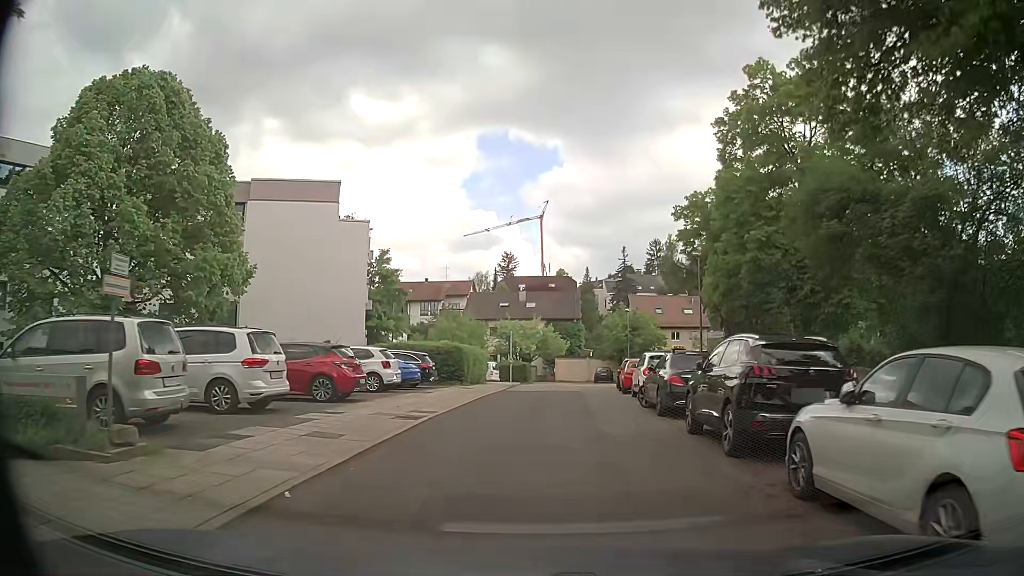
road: residential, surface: asphalt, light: Day
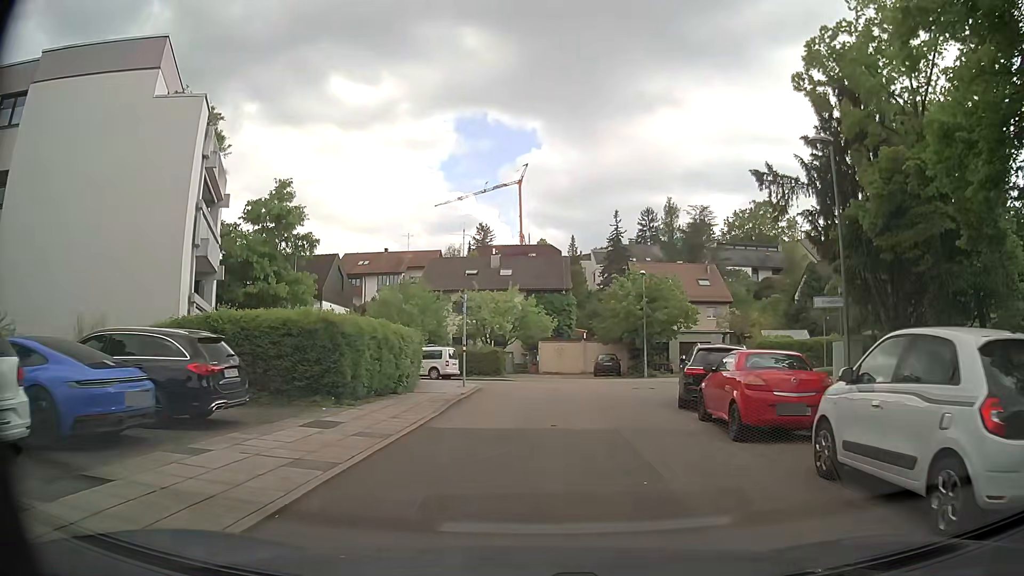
(+0.4, +17.0) m; +2°
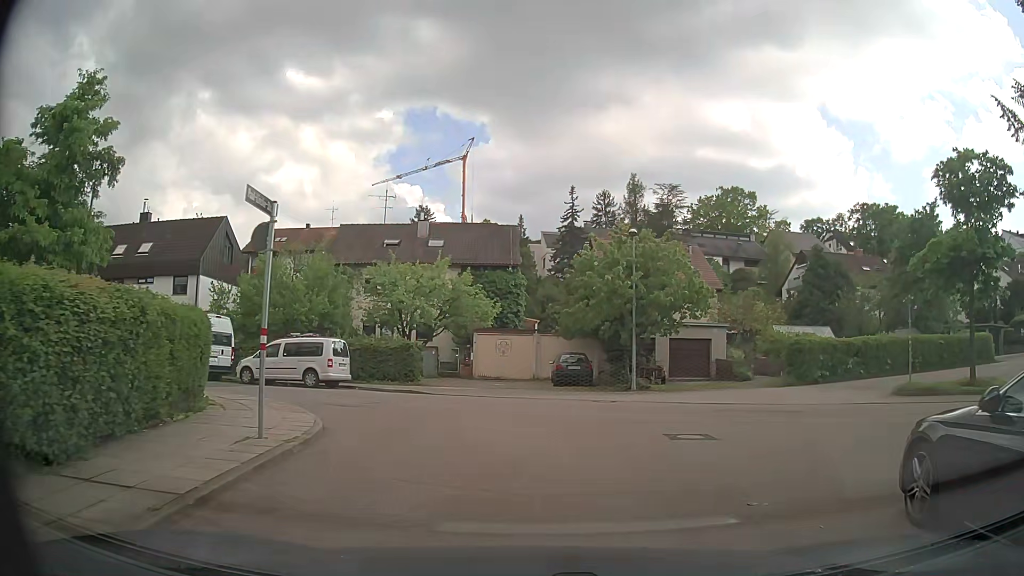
(+0.4, +13.2) m; +5°
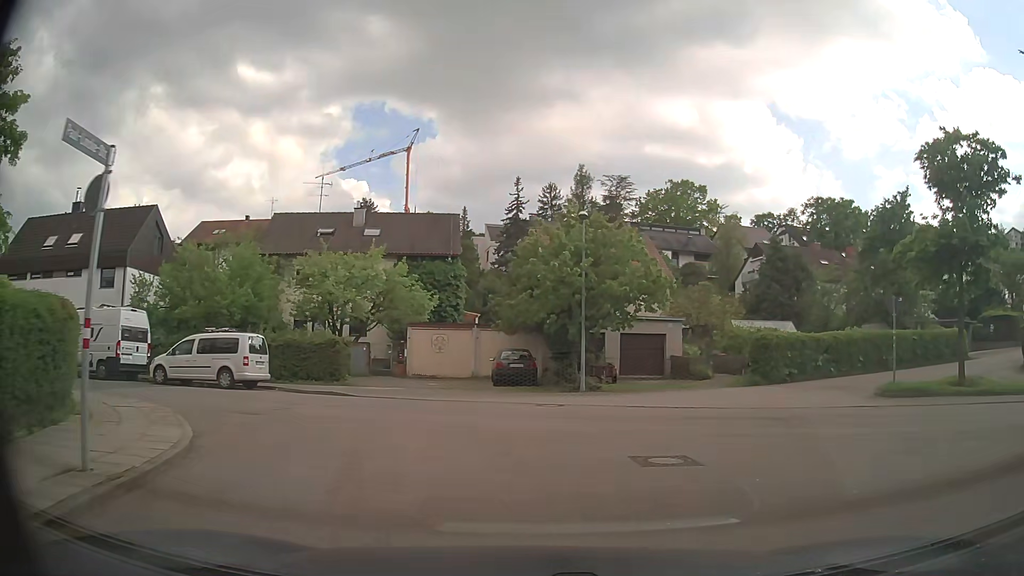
(+0.1, +2.6) m; +5°
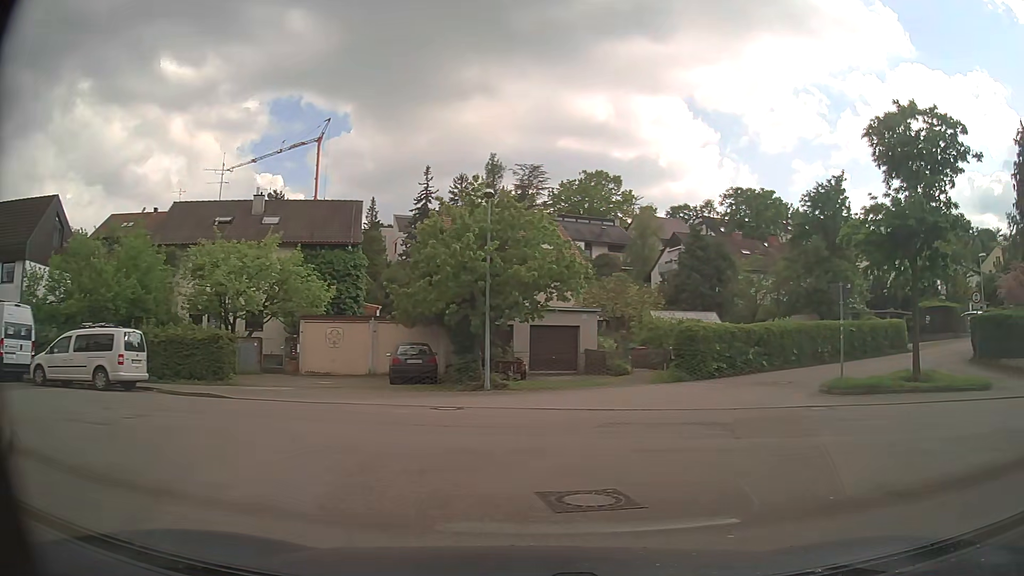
(+0.2, +2.4) m; +7°
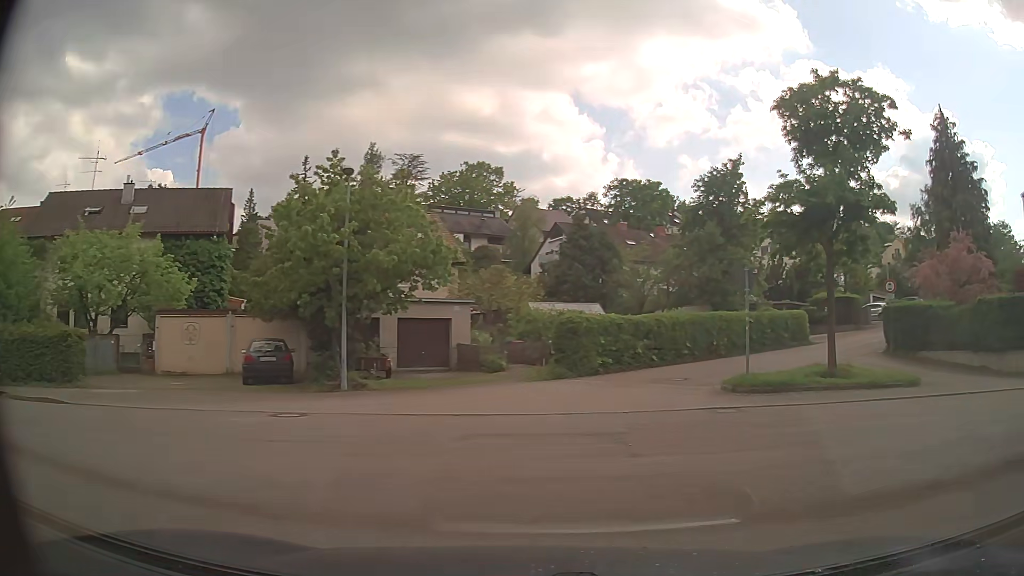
(+0.3, +2.3) m; +11°
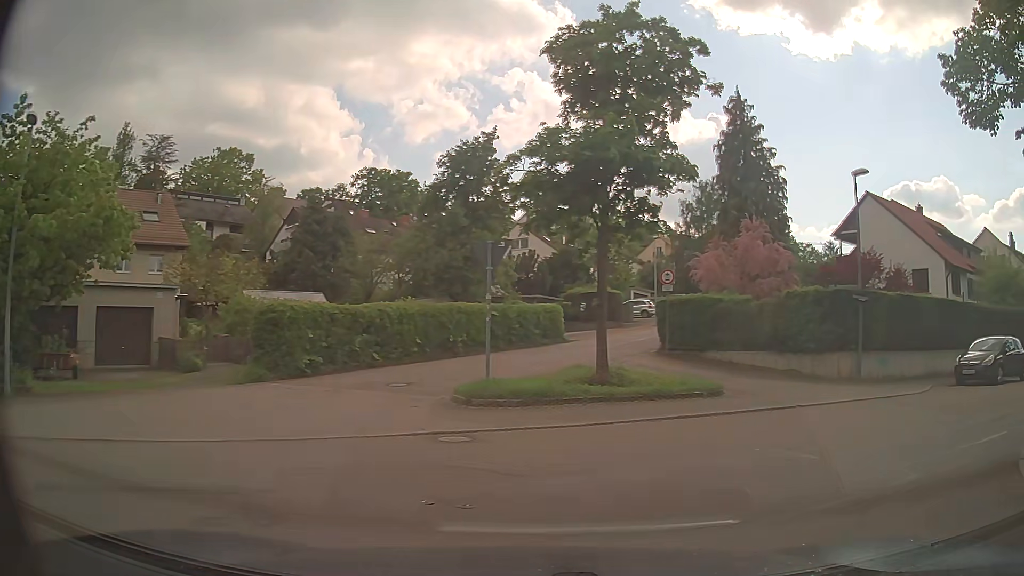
(+0.8, +4.3) m; +22°
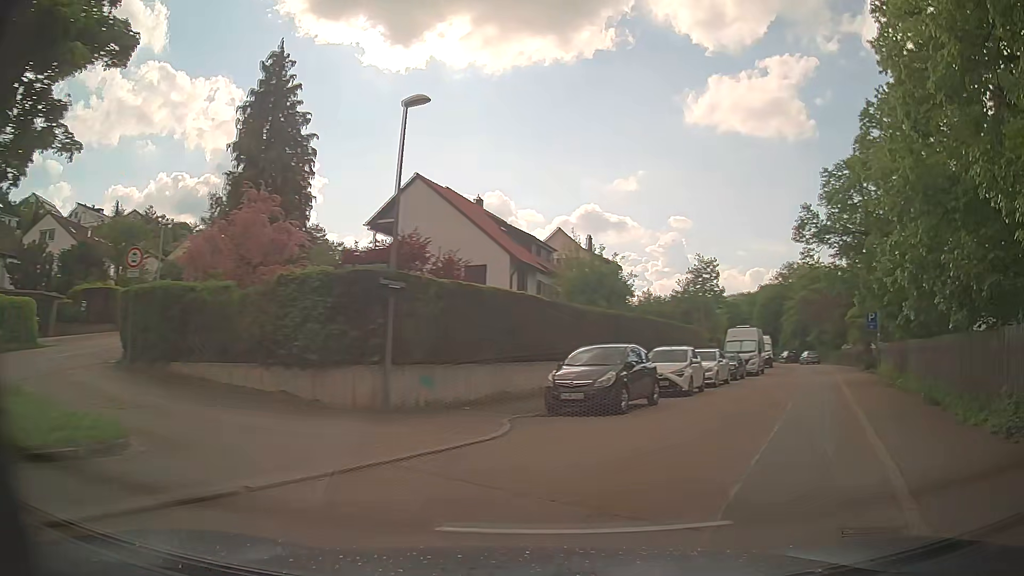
(+2.4, +7.0) m; +41°
